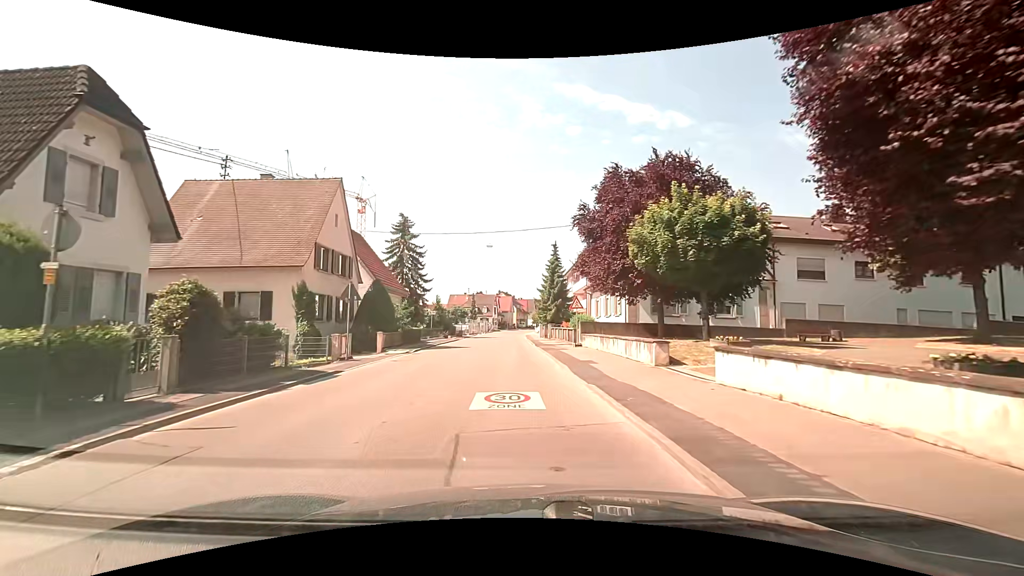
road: residential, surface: asphalt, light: Day
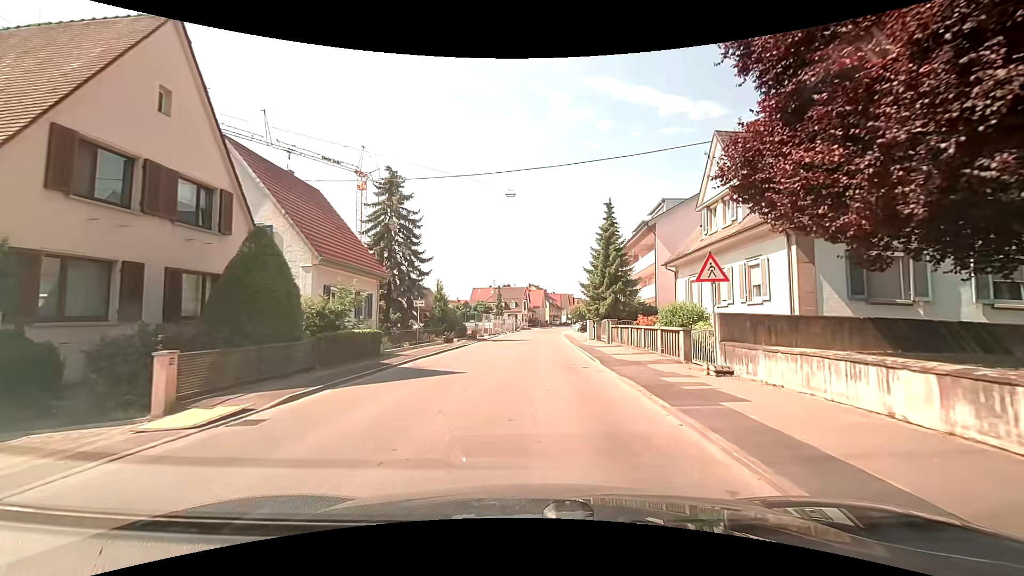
(-0.7, +17.0) m; -3°
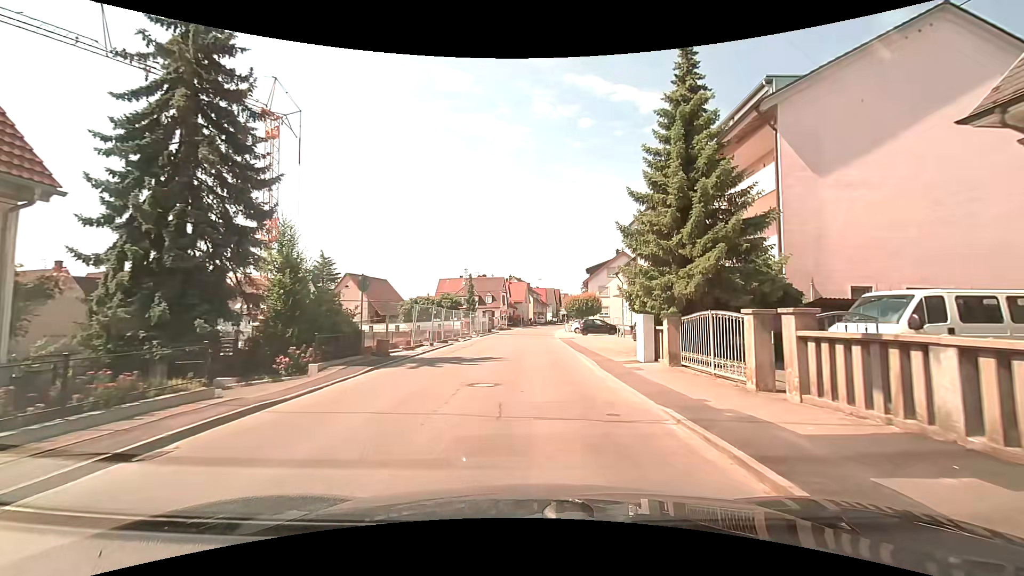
(+0.3, +21.3) m; +2°
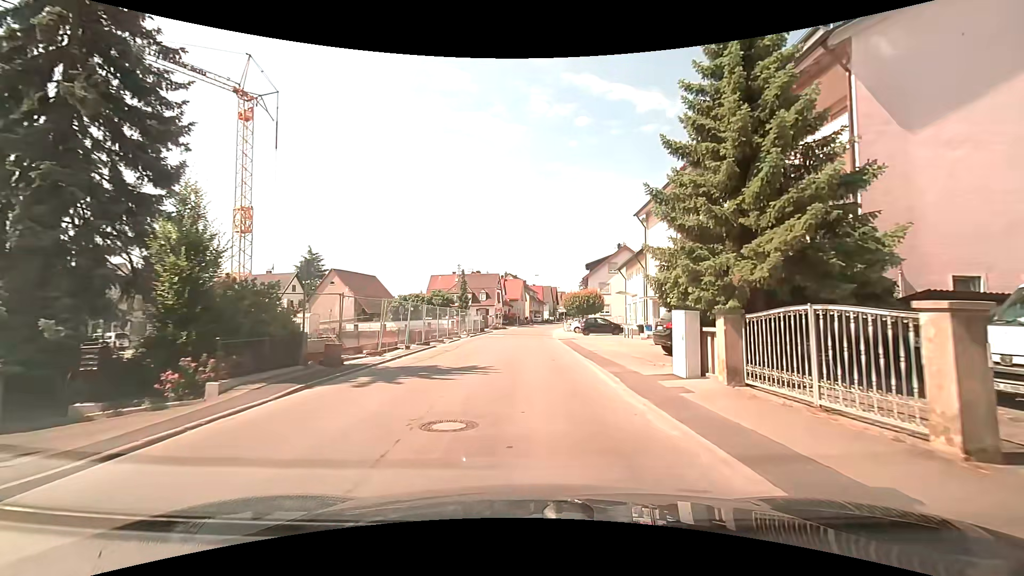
(0.0, +4.3) m; 0°
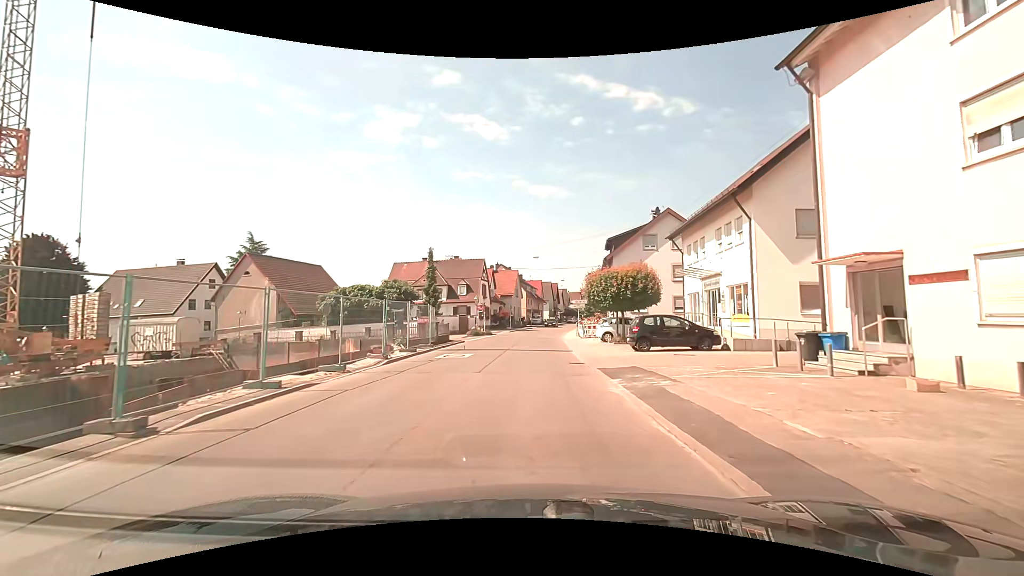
(+0.2, +22.1) m; +1°
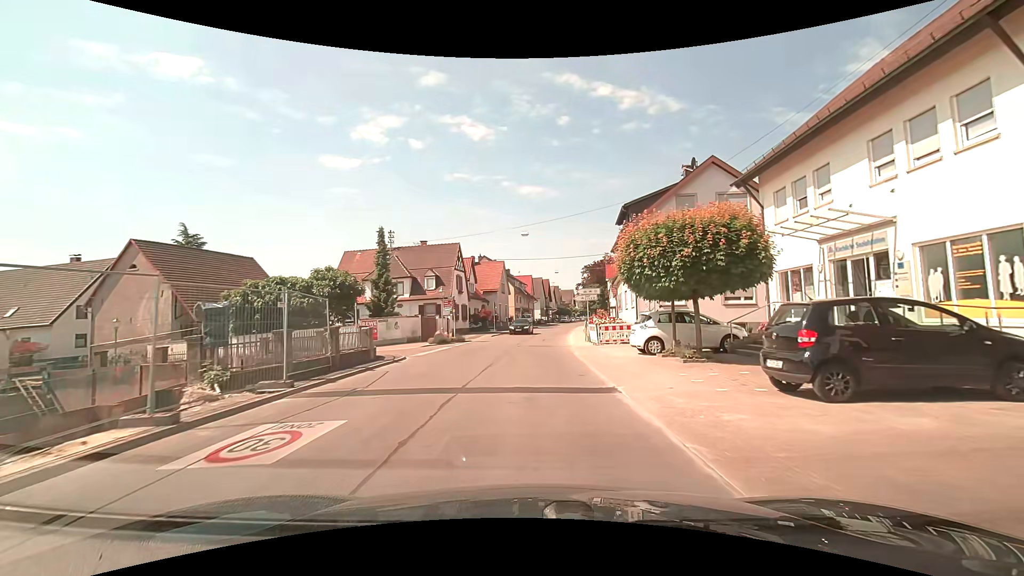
(+0.1, +13.6) m; +1°
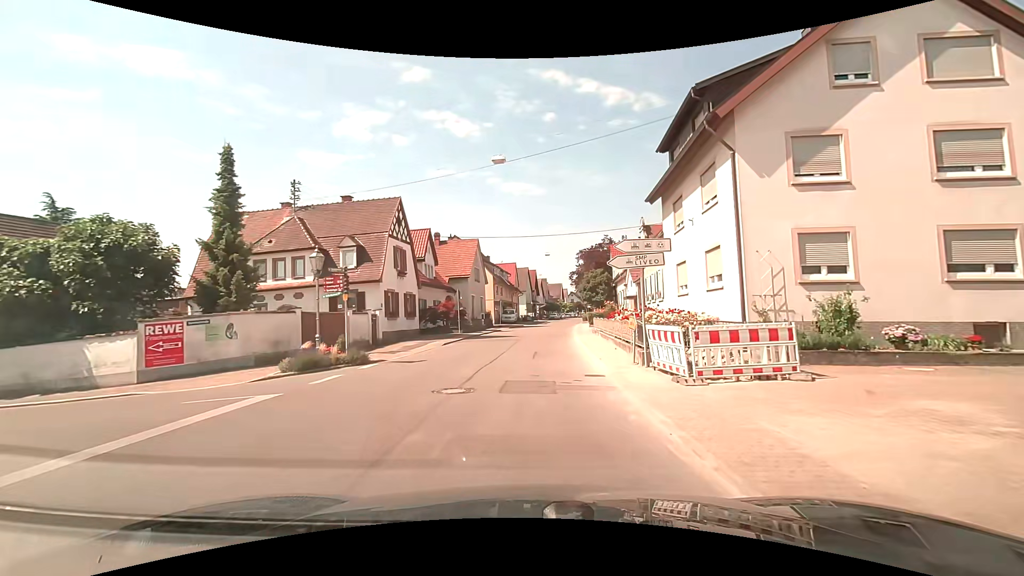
(+0.3, +17.5) m; +2°
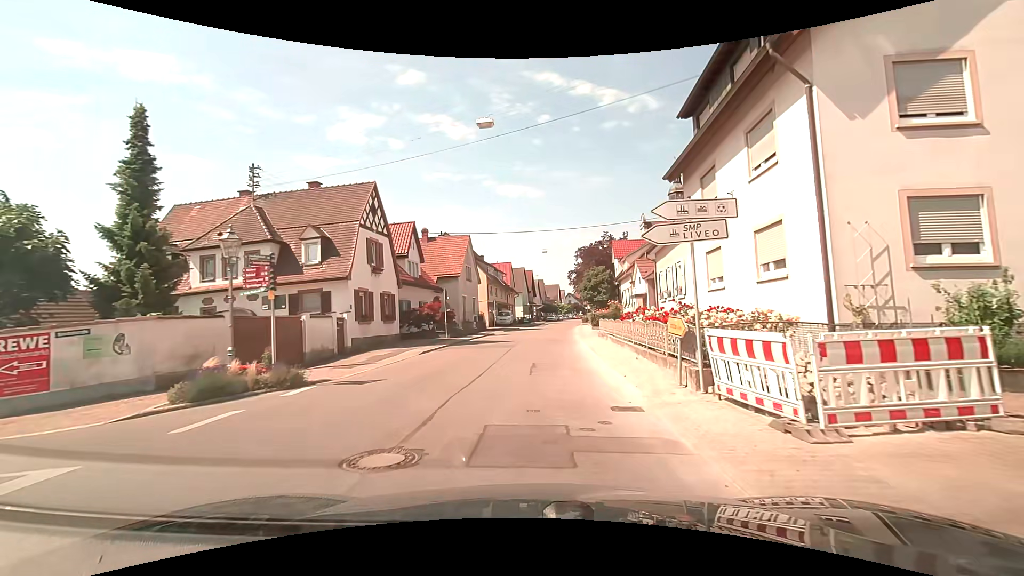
(0.0, +4.3) m; 0°
(0, +10) (0, +20) (+1, +30) (+2, +40) (+3, +50) (+4, +60) (+5, +70) (+6, +80) (+7, +90) (+9, +100) m
